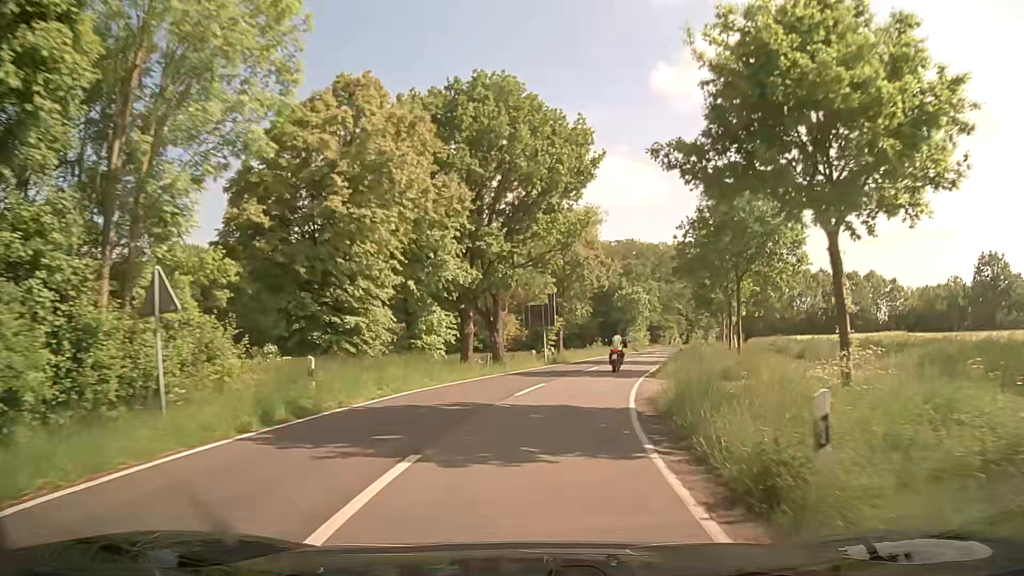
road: secondary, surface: asphalt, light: Day
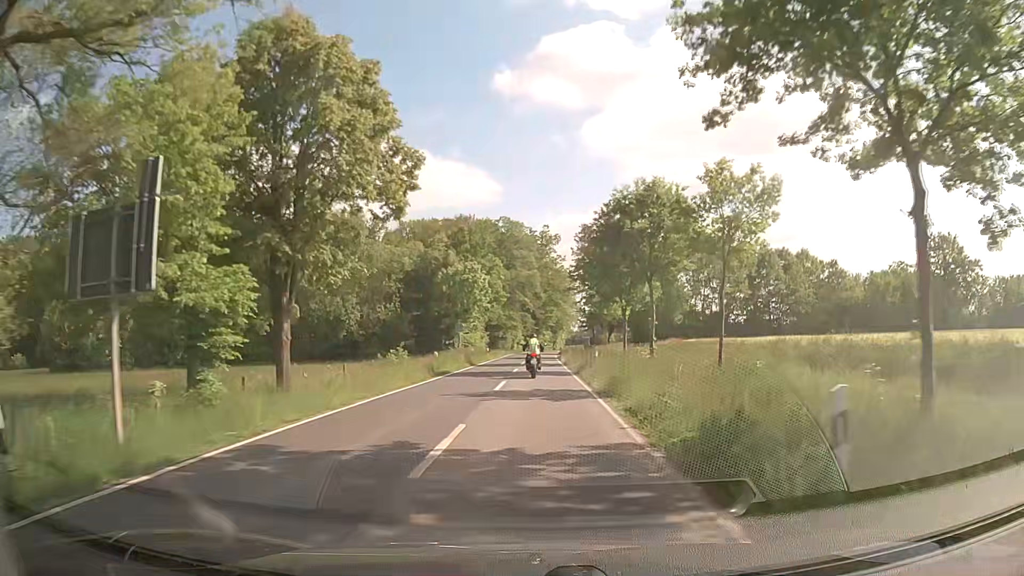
(+4.3, +32.6) m; +15°
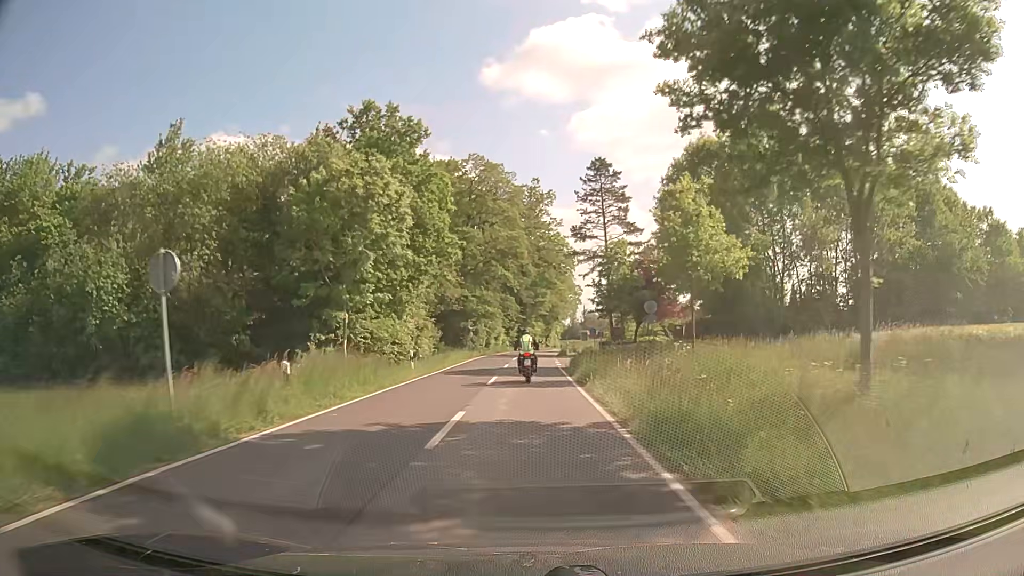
(+0.4, +34.5) m; +1°
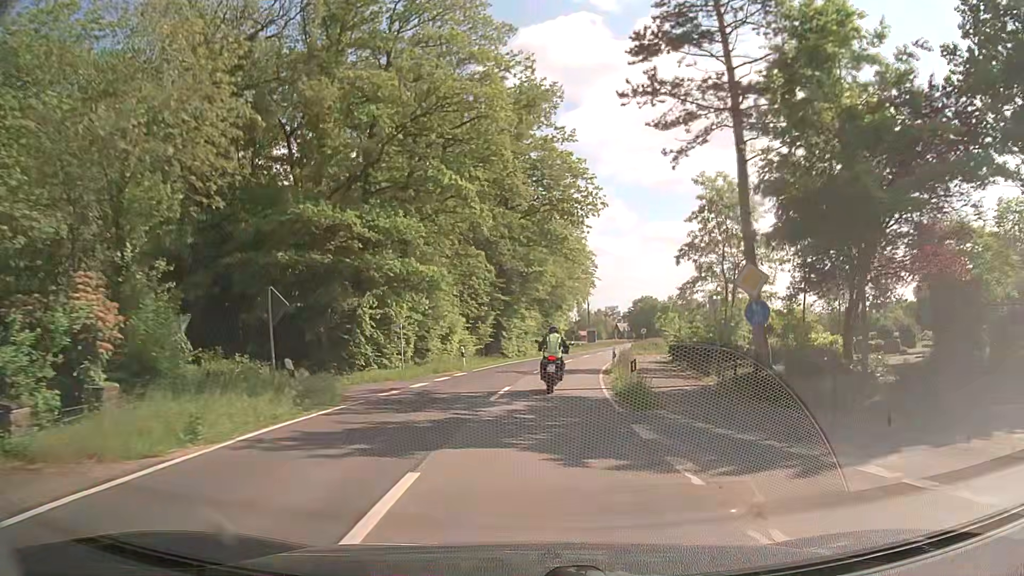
(0.0, +41.7) m; 0°
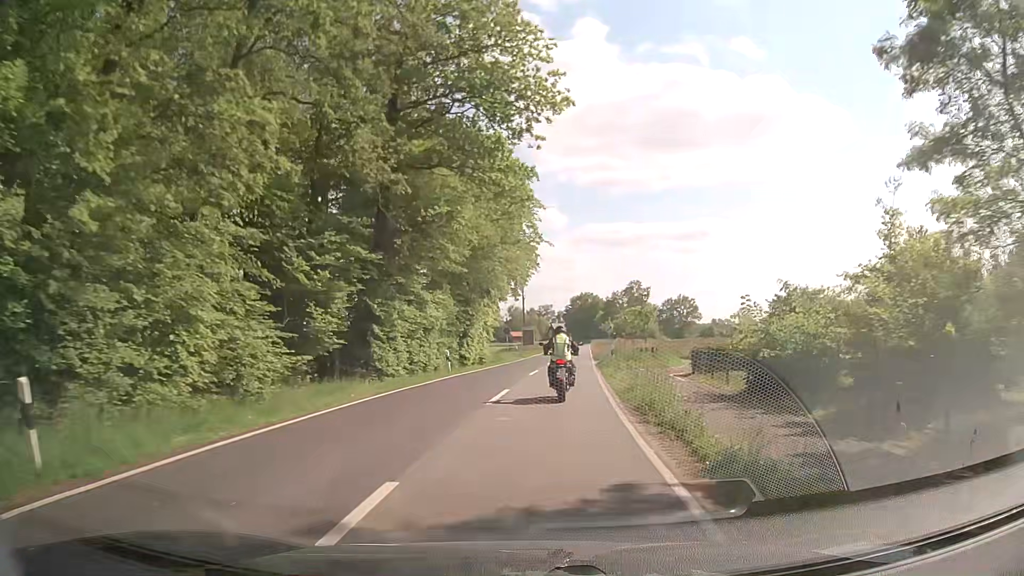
(+1.3, +24.5) m; +6°
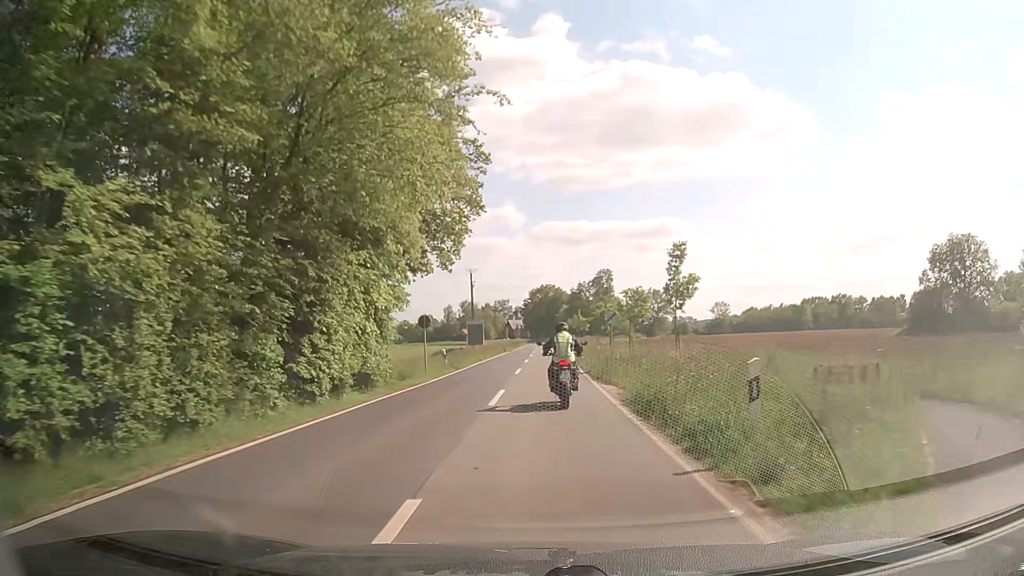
(+0.8, +24.5) m; +3°
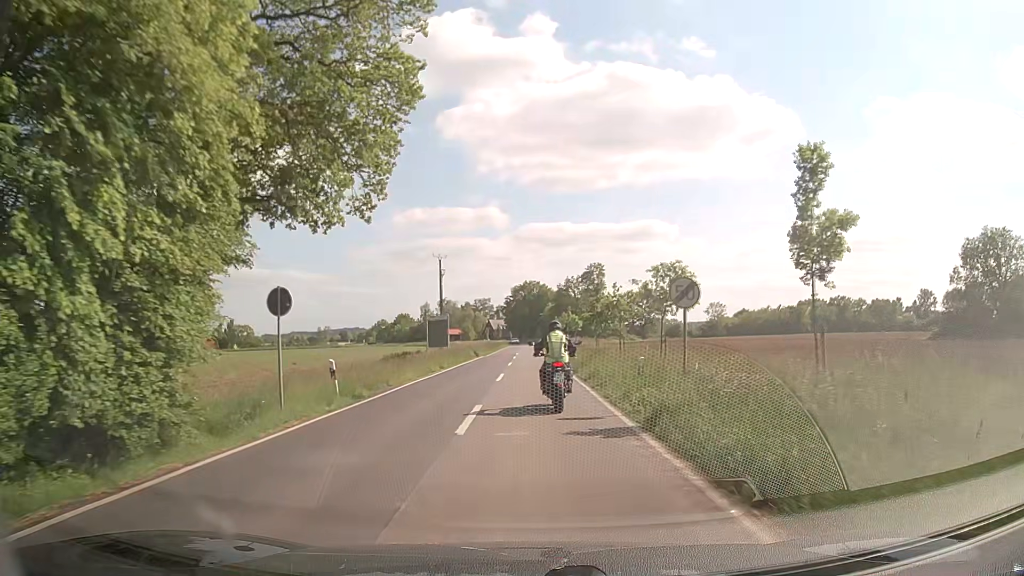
(+0.4, +16.3) m; +2°
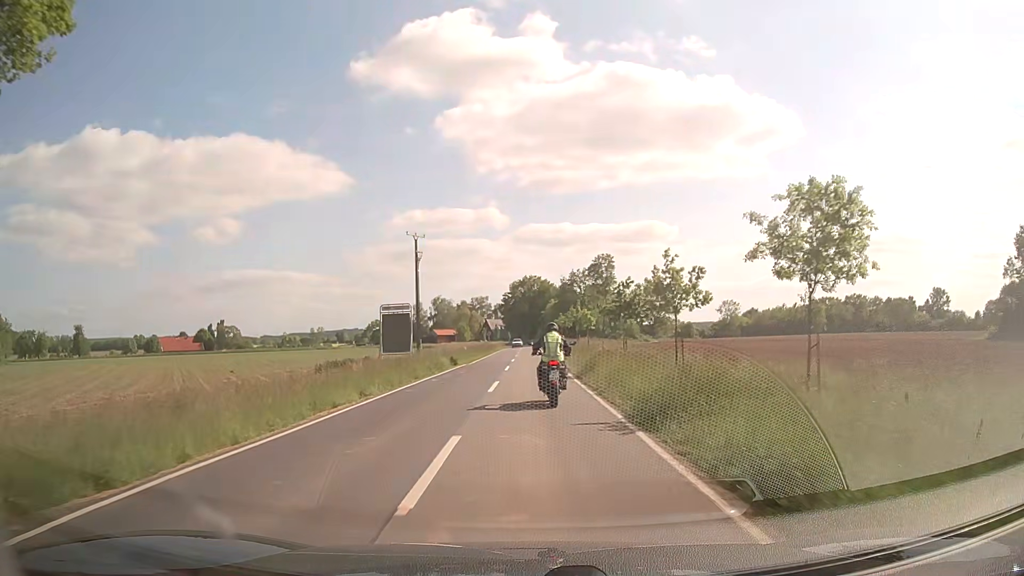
(0.0, +16.4) m; 0°
(0, +10) (0, +20) (0, +30) (0, +40) (0, +50) (0, +60) (0, +70) (0, +80) (0, +90) (0, +100) m
